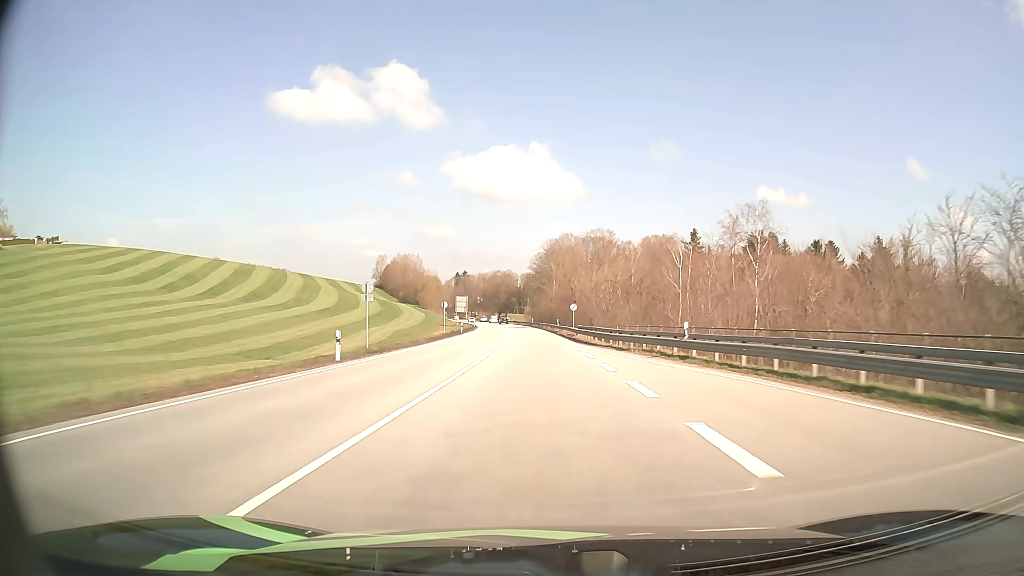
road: primary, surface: asphalt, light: Day
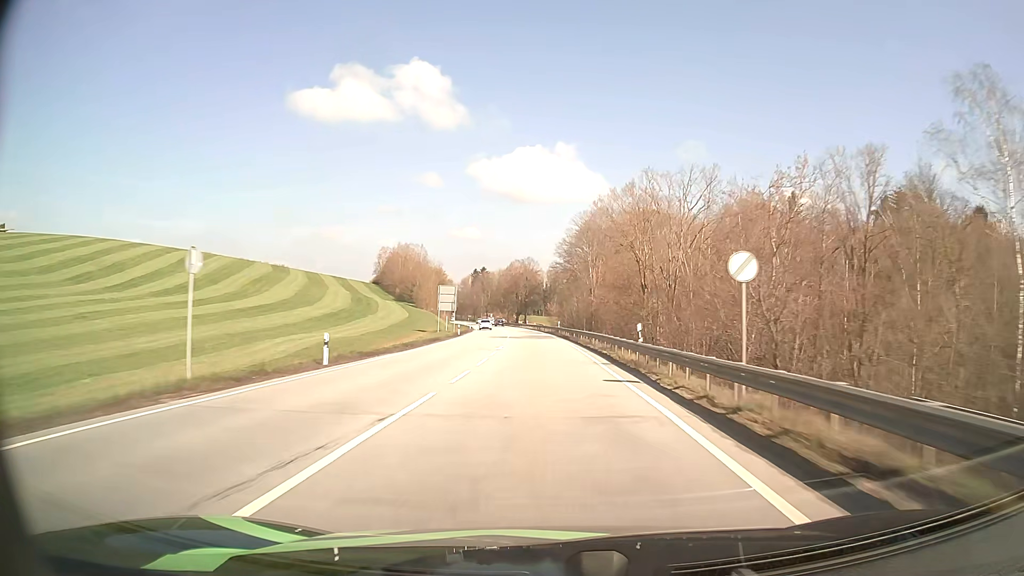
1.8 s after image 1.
(-0.9, +48.8) m; -2°
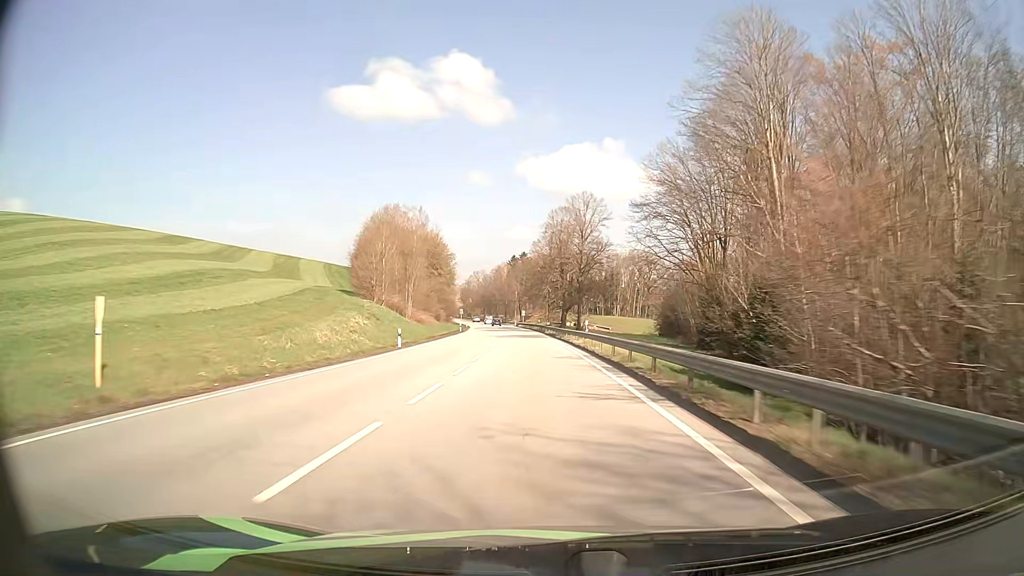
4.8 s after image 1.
(-2.9, +82.5) m; -5°
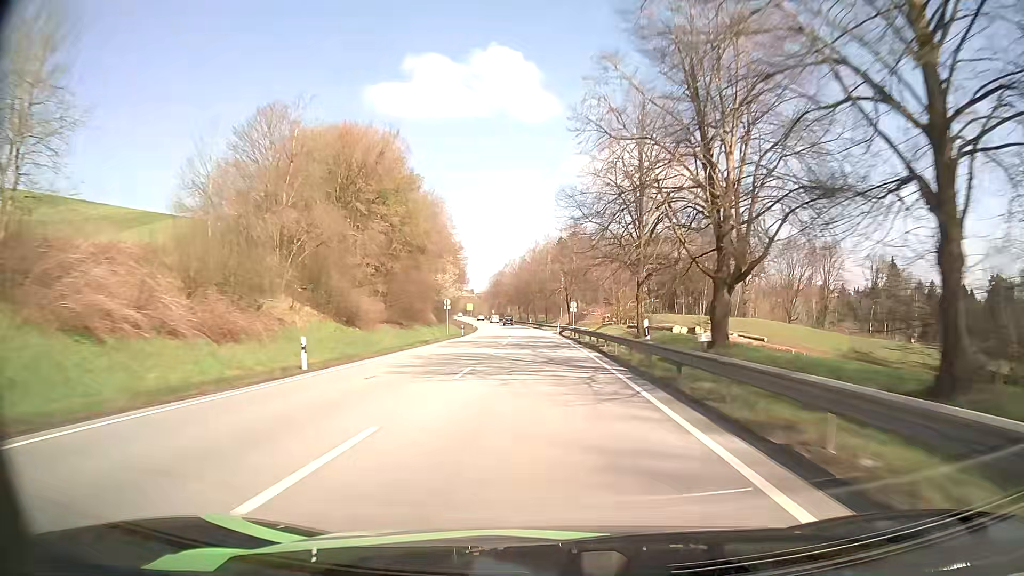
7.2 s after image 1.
(-2.4, +66.4) m; -4°
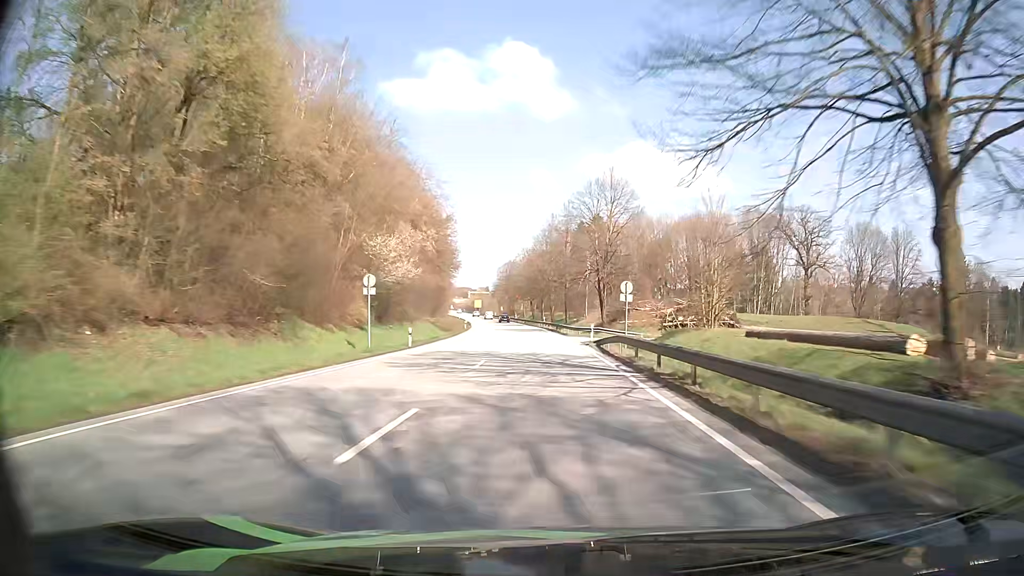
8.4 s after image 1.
(-0.4, +32.9) m; -1°
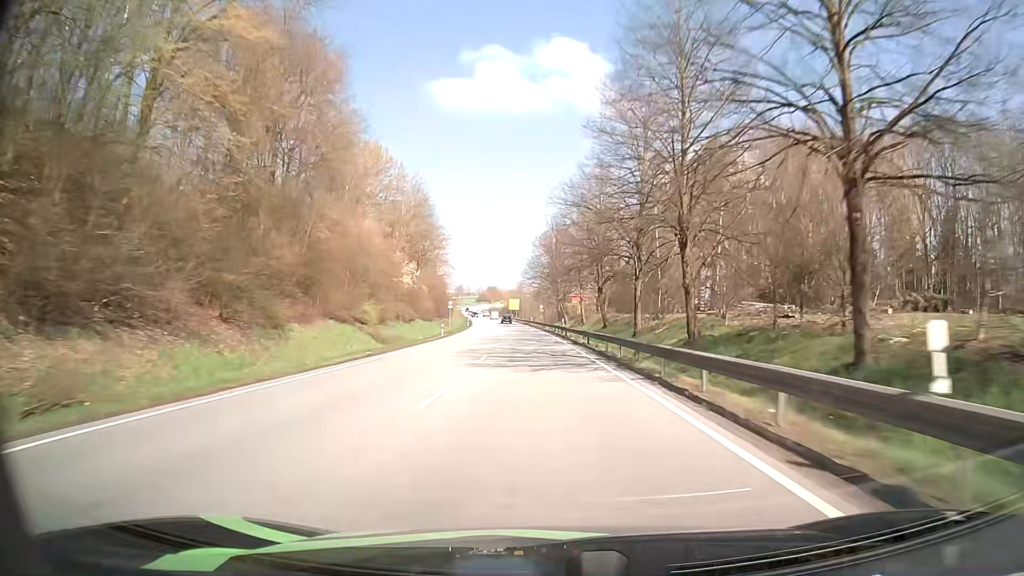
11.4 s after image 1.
(-3.2, +80.1) m; -5°
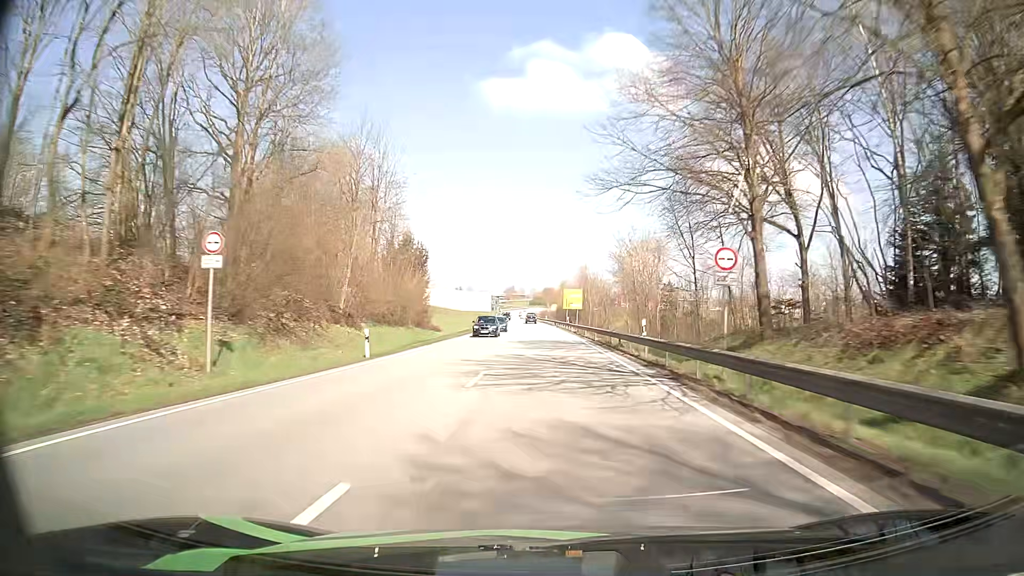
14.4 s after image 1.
(-3.7, +81.3) m; -5°
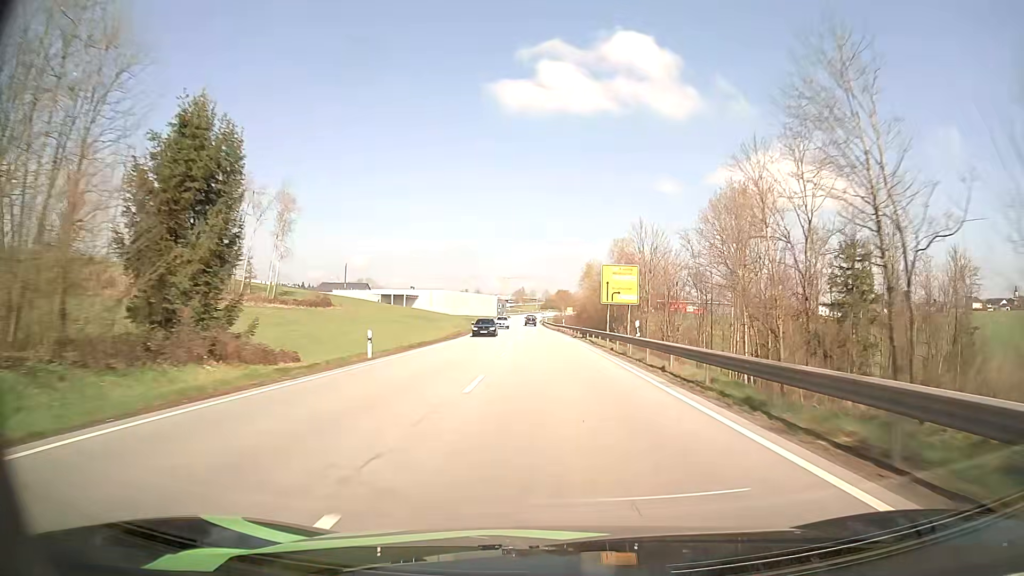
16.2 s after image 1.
(-0.7, +49.0) m; -1°
(0, +10) (0, +20) (0, +30) (0, +40) (-1, +50) (-1, +60) (-1, +70) (-2, +80) (-2, +90) (-2, +100) m
